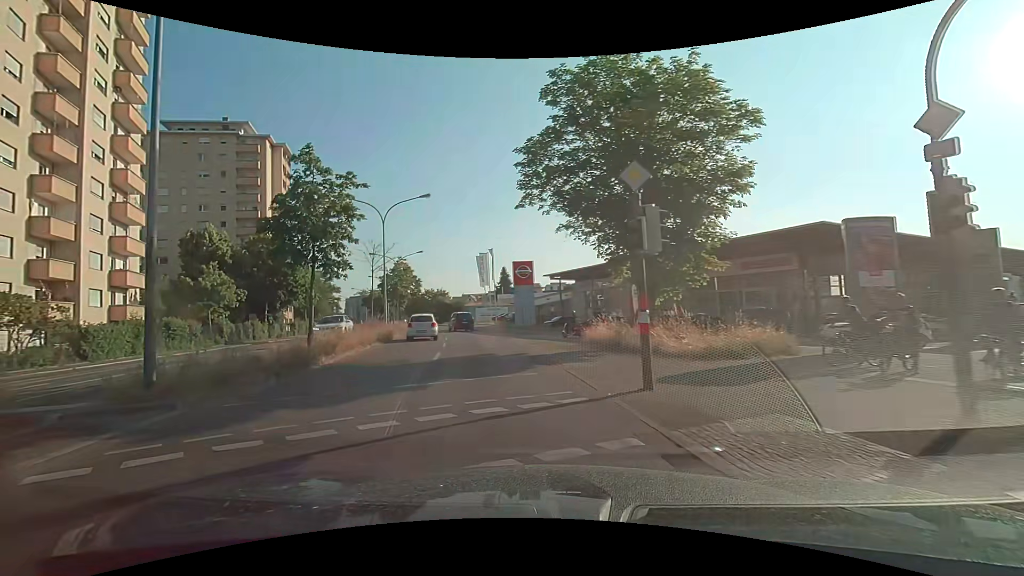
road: secondary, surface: asphalt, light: Day
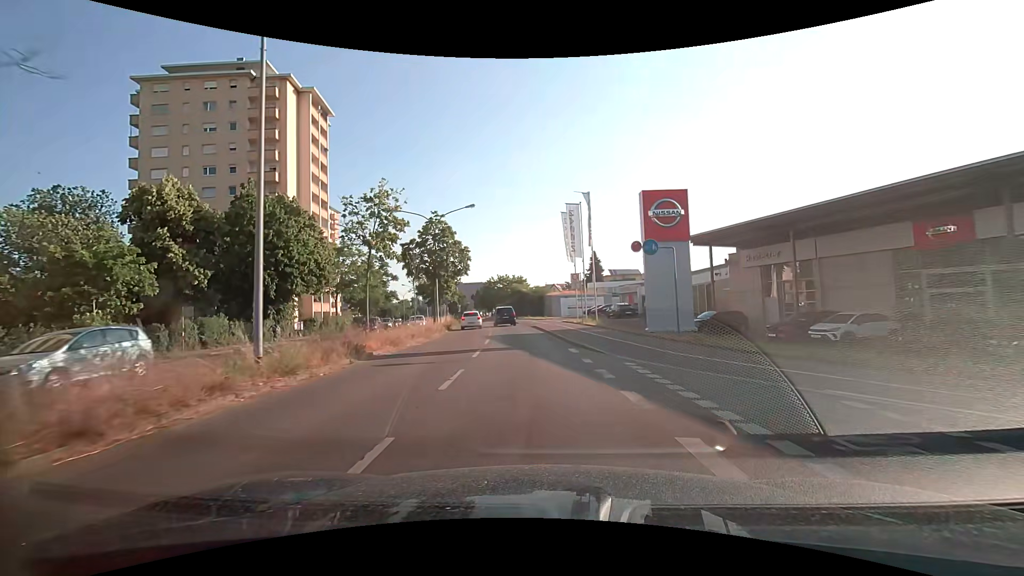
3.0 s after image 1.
(-3.2, +25.4) m; -9°
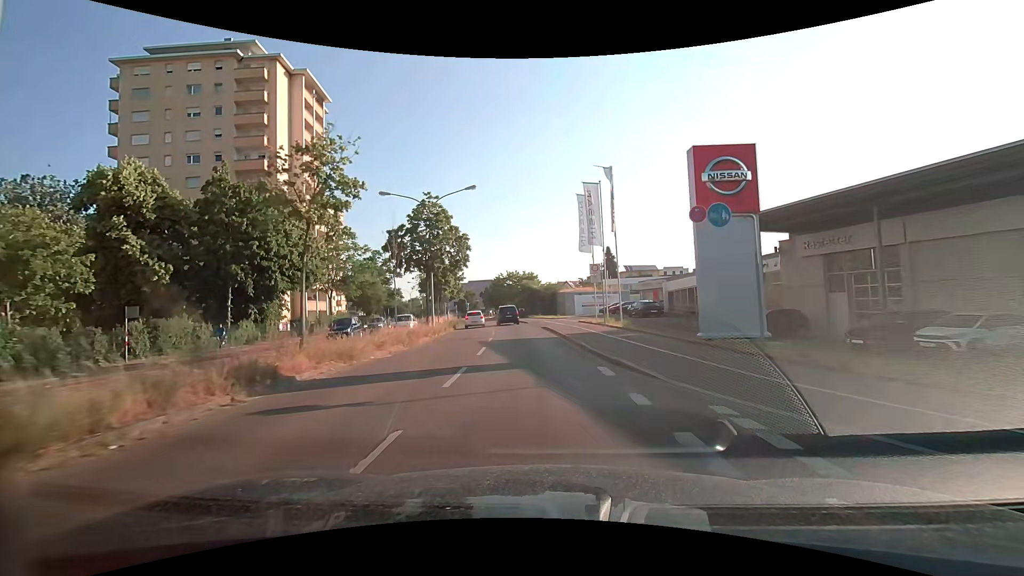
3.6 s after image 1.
(-0.1, +5.7) m; -2°
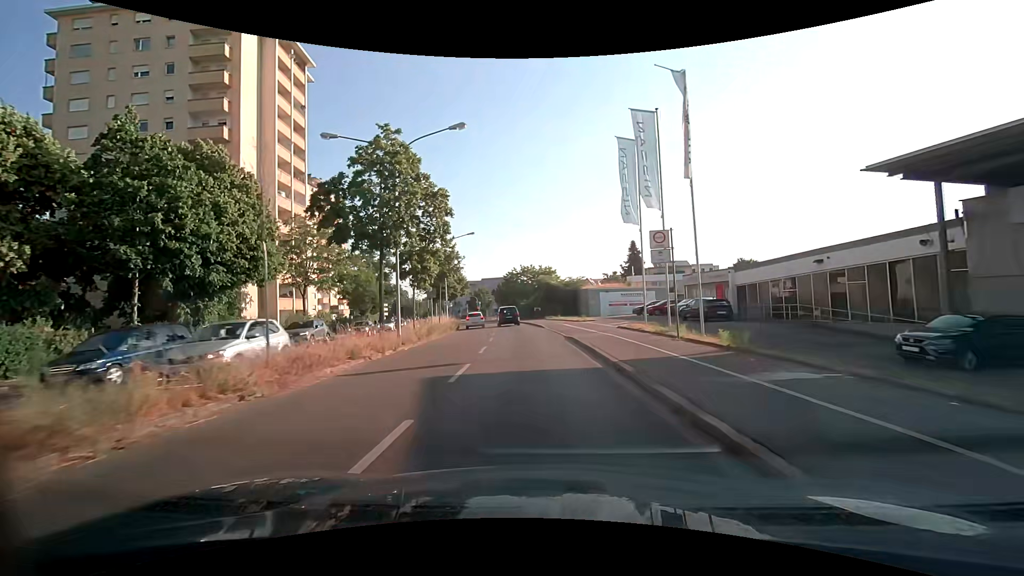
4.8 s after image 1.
(-0.3, +11.6) m; -2°
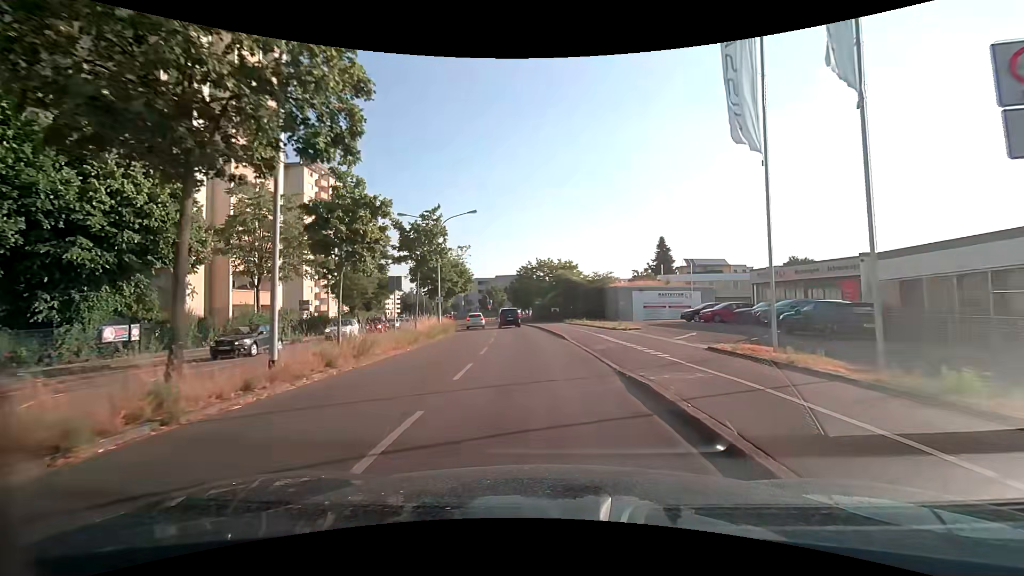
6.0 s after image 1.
(-0.3, +11.5) m; -2°
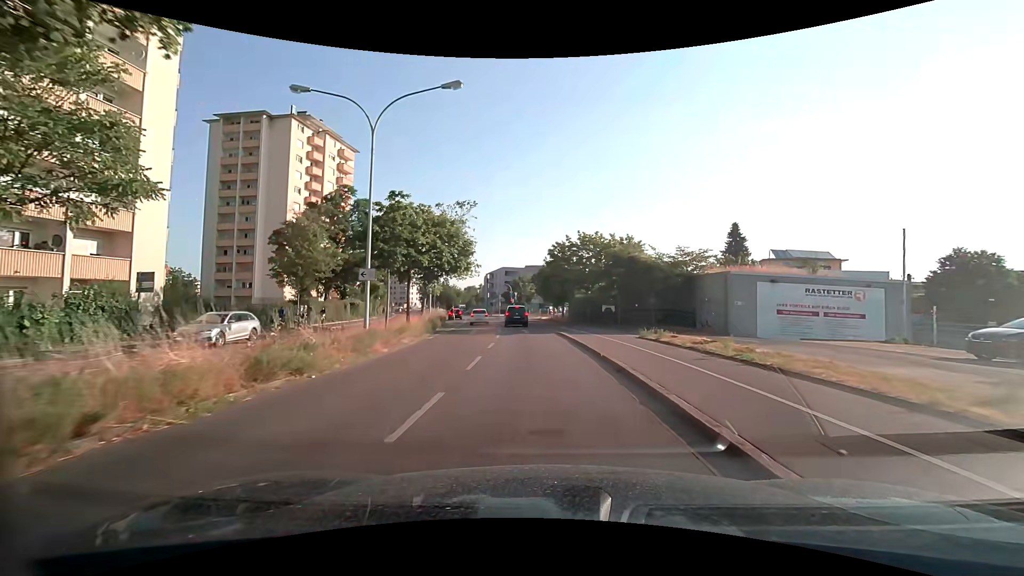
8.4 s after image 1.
(-0.8, +22.8) m; -4°
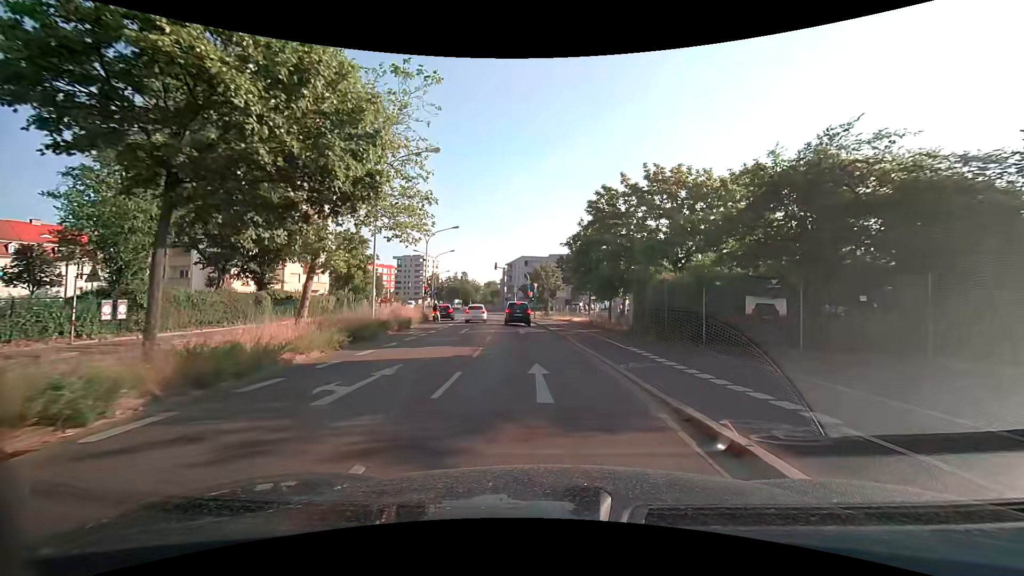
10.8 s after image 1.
(-0.5, +21.9) m; -3°
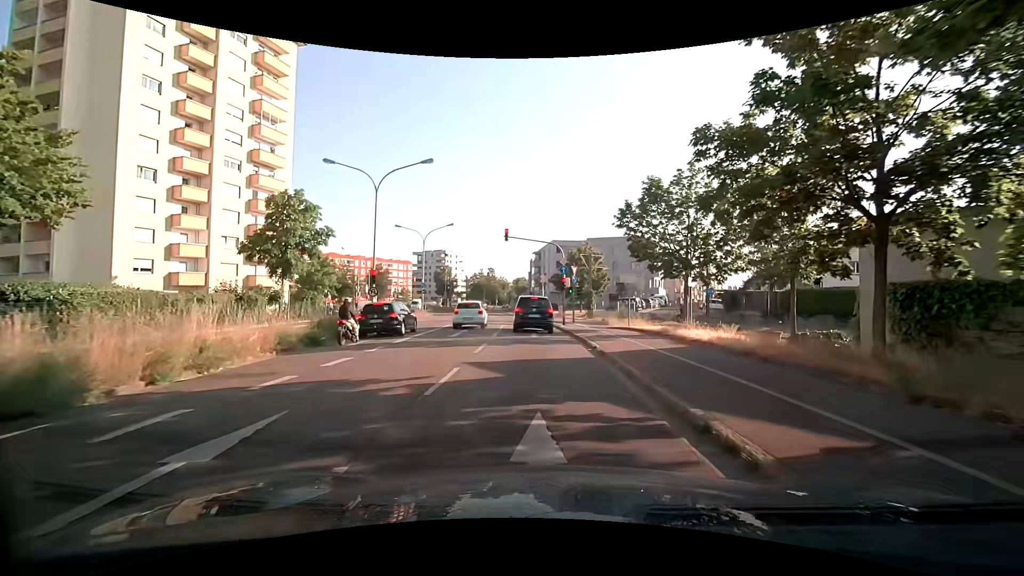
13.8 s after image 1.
(-0.7, +24.1) m; -4°
(0, +10) (0, +20) (-1, +30) (-1, +40) (-2, +50) (-4, +60) (-5, +70) (-7, +80) (-9, +89) (-11, +99) m
